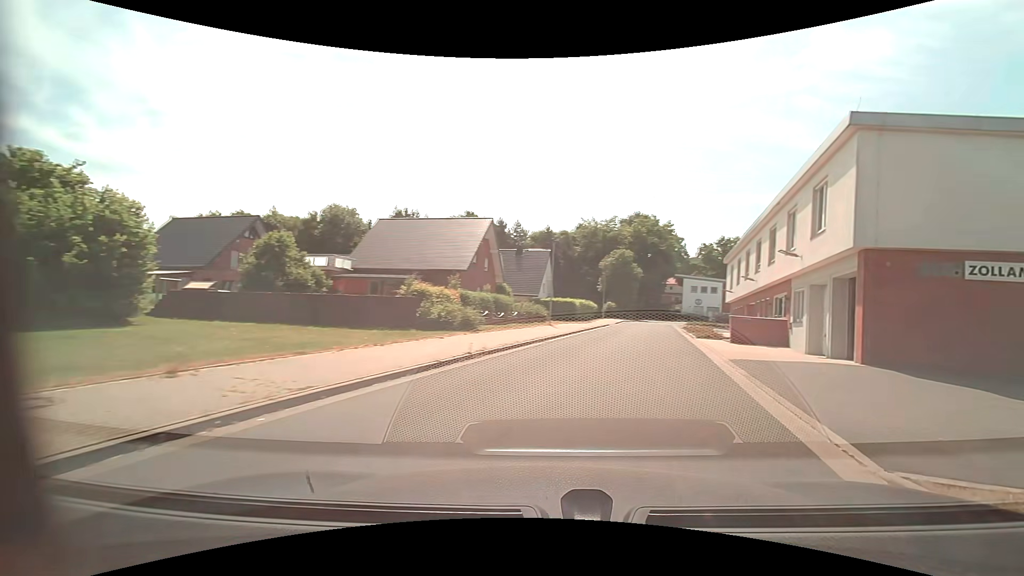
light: Day
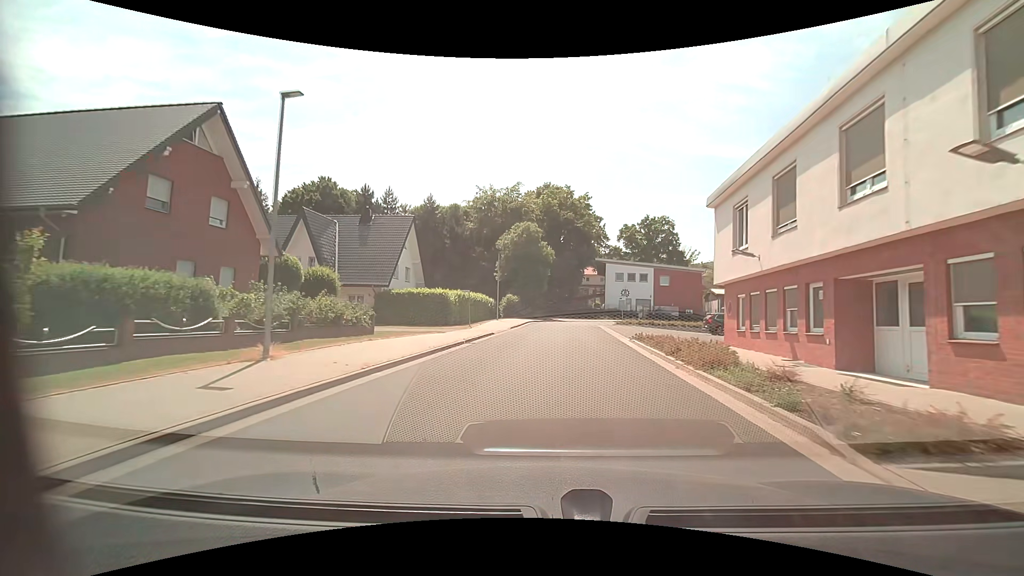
(+4.7, +24.6) m; +10°
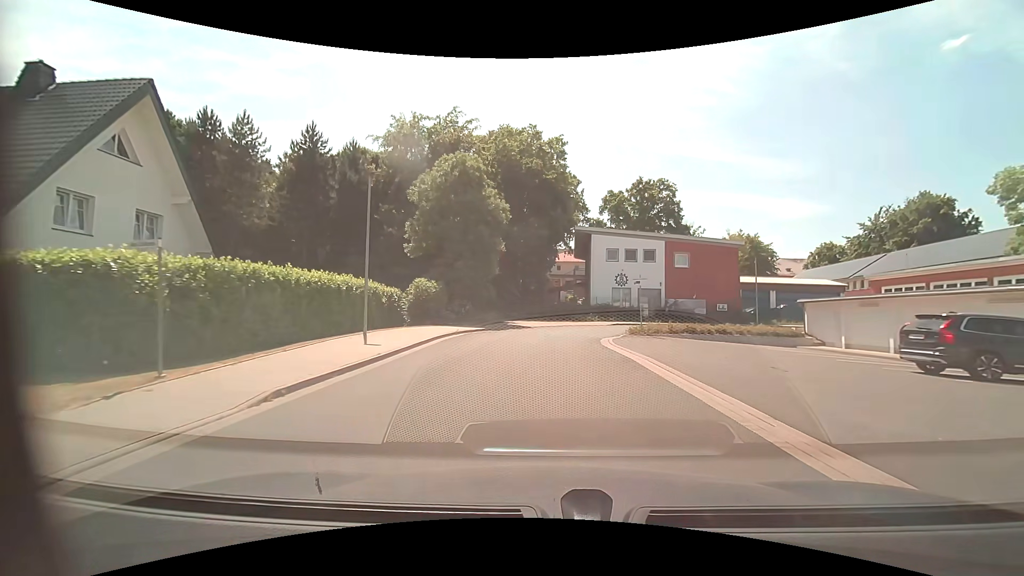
(+1.3, +26.1) m; +4°
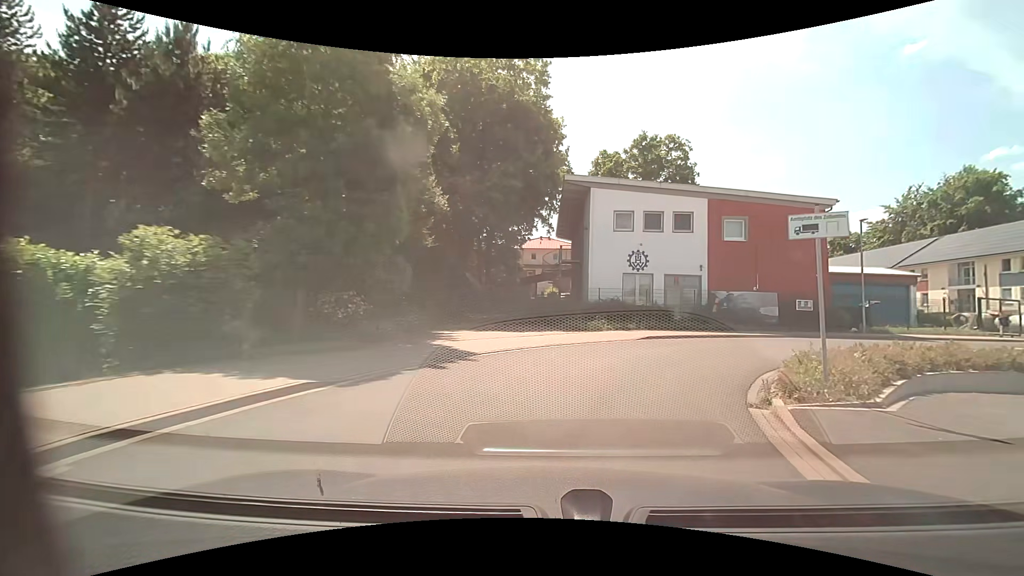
(+0.1, +17.6) m; +3°
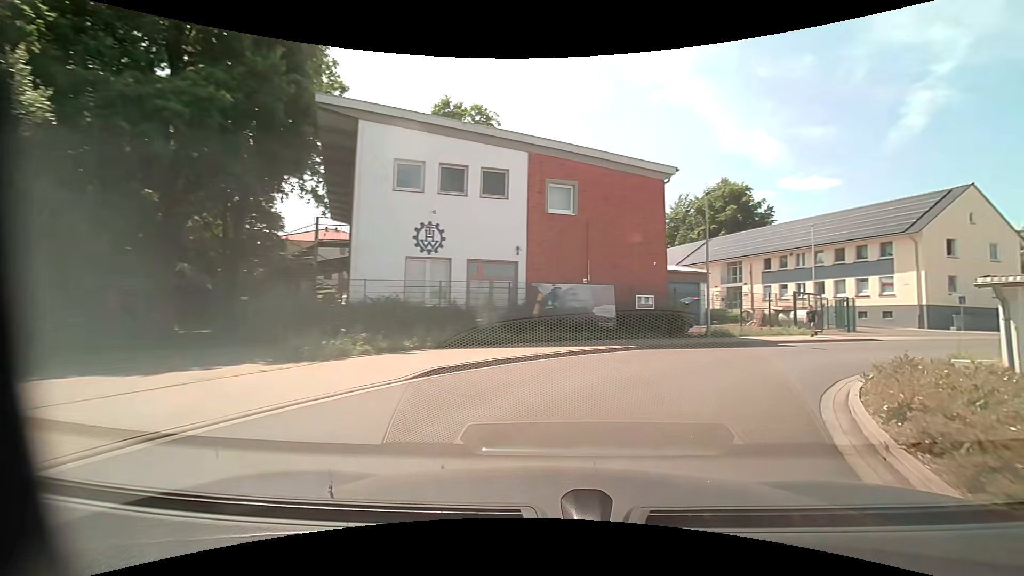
(+1.8, +10.6) m; +21°
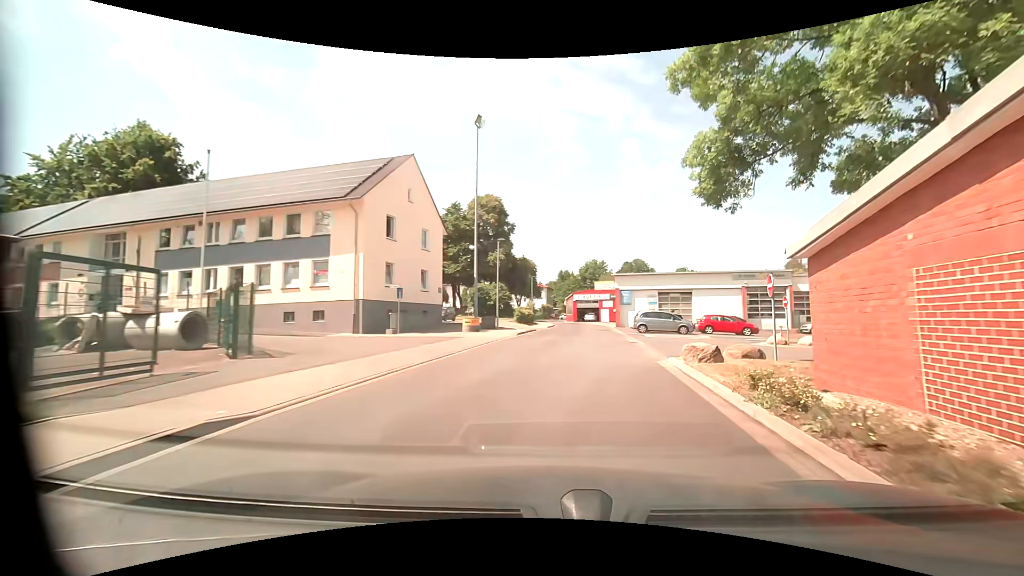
(+10.4, +17.7) m; +57°
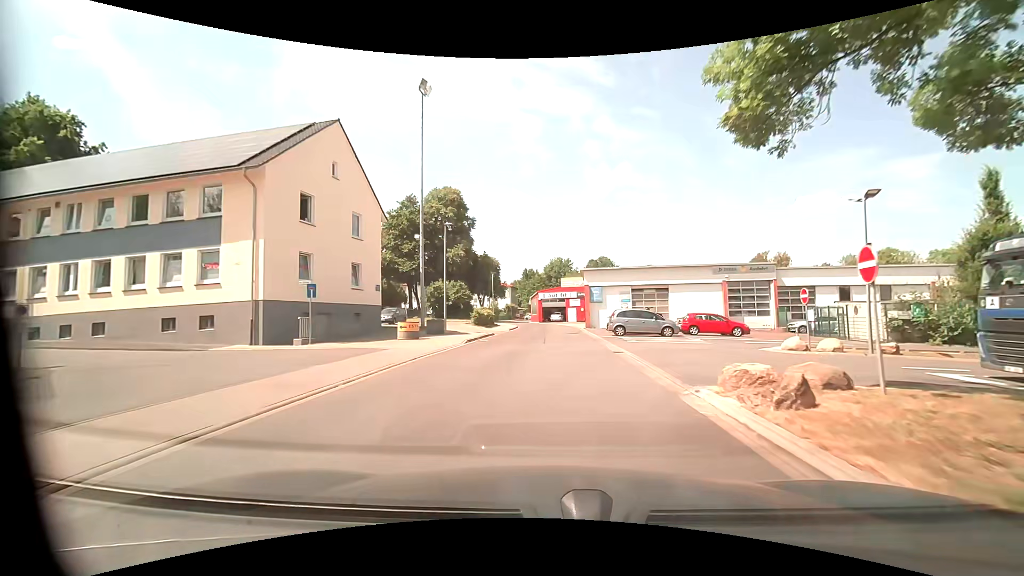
(+0.3, +6.2) m; +4°
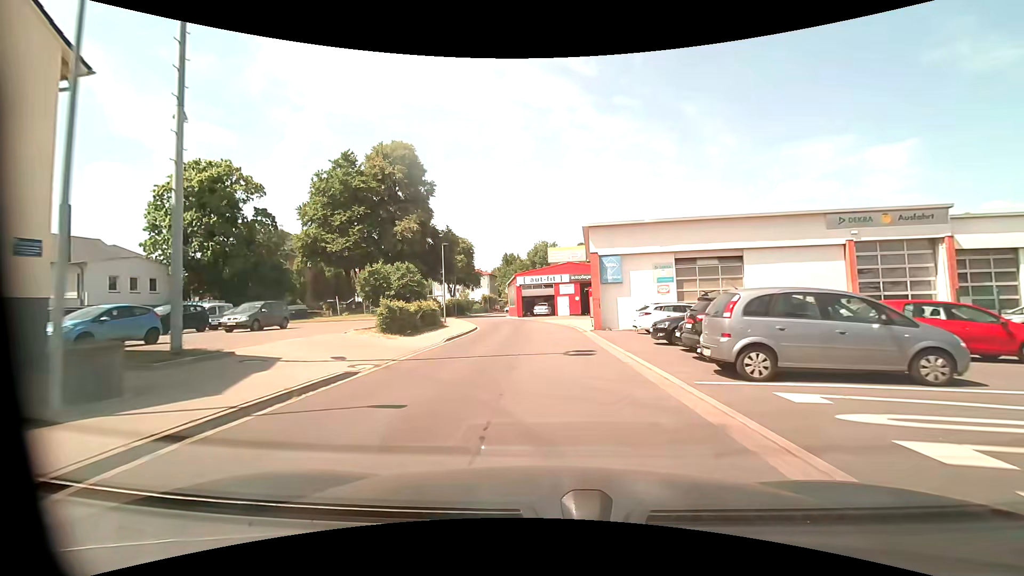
(+0.7, +20.7) m; +2°
